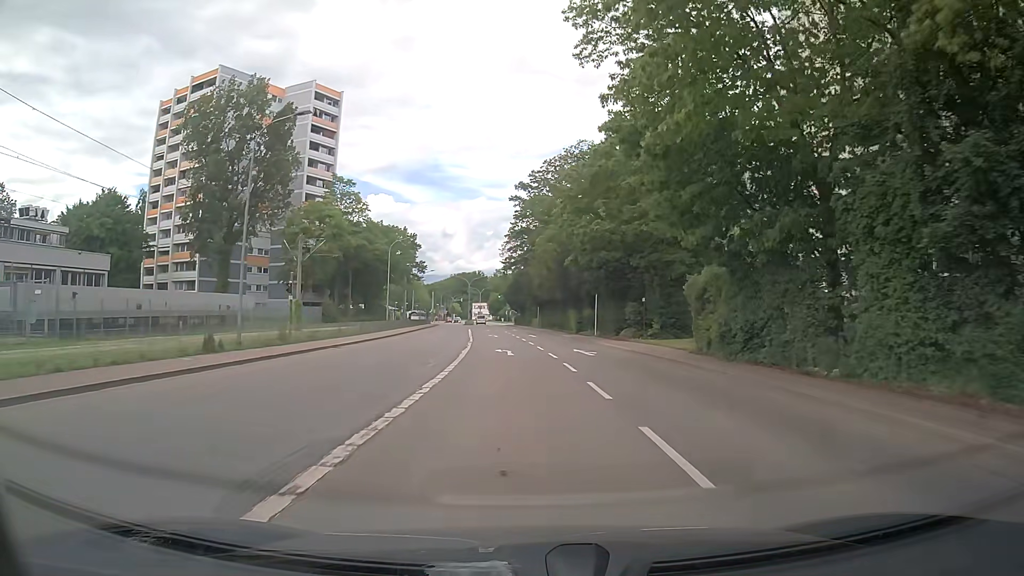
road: secondary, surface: asphalt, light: Day
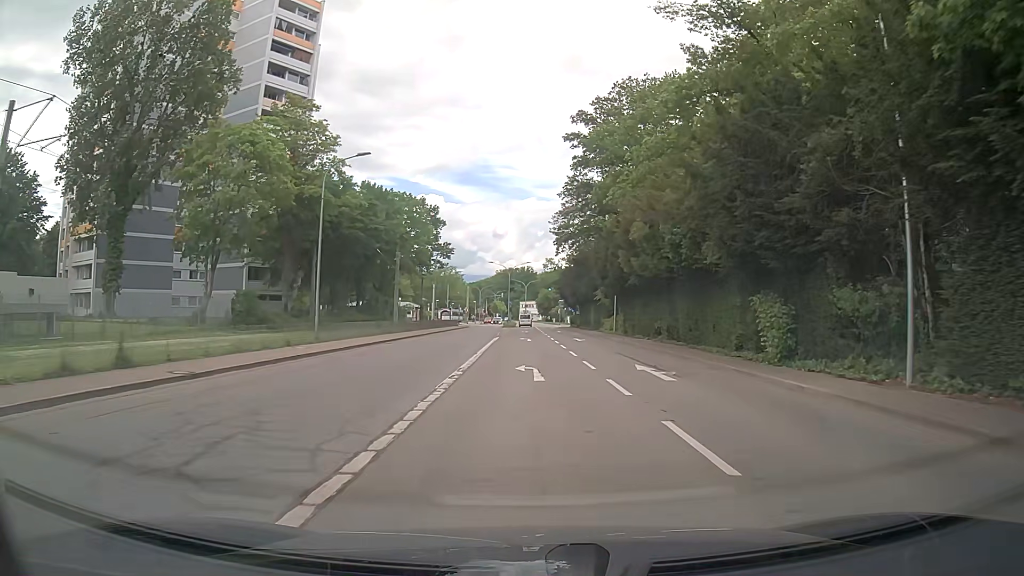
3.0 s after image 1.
(-1.5, +35.5) m; -4°
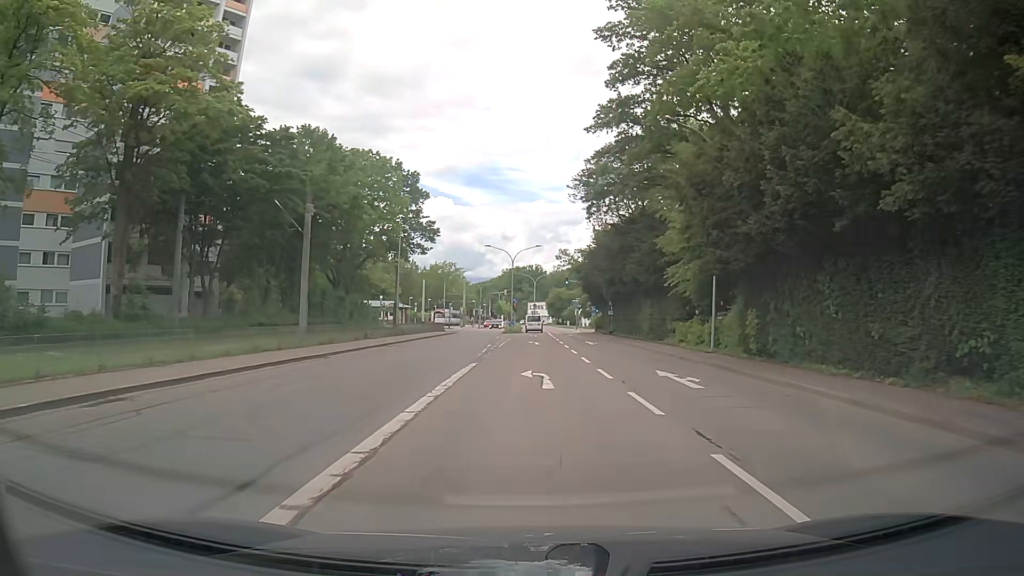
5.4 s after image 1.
(-0.3, +26.1) m; -1°
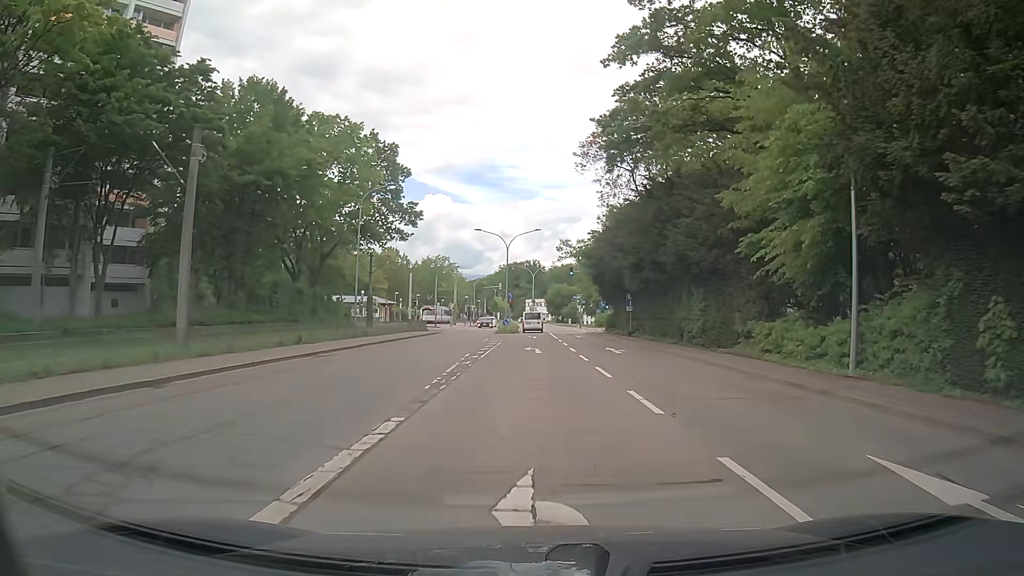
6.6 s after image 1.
(+0.1, +12.0) m; +1°
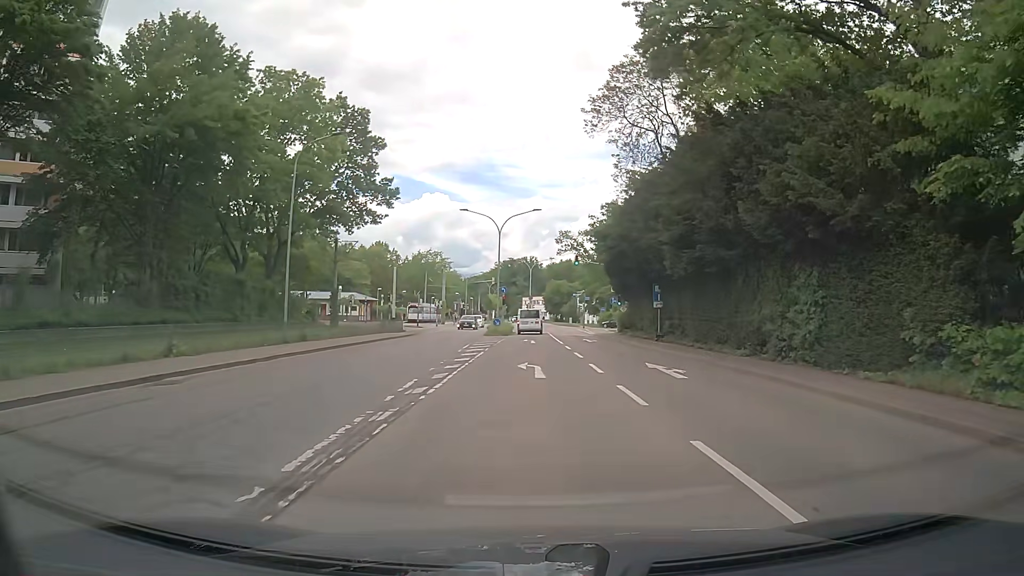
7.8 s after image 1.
(0.0, +11.3) m; 0°
